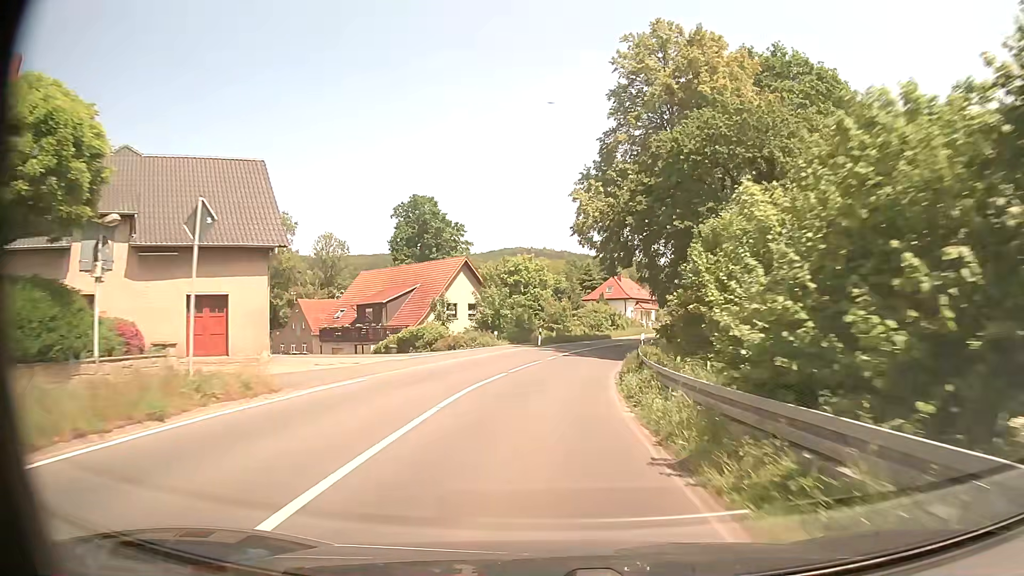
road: secondary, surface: asphalt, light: Day
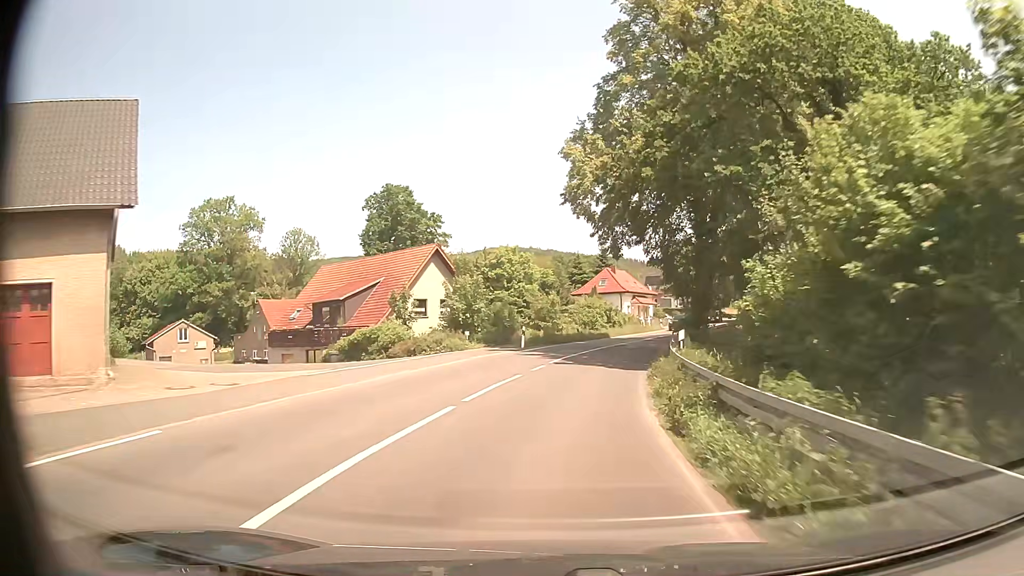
(0.0, +9.3) m; +1°
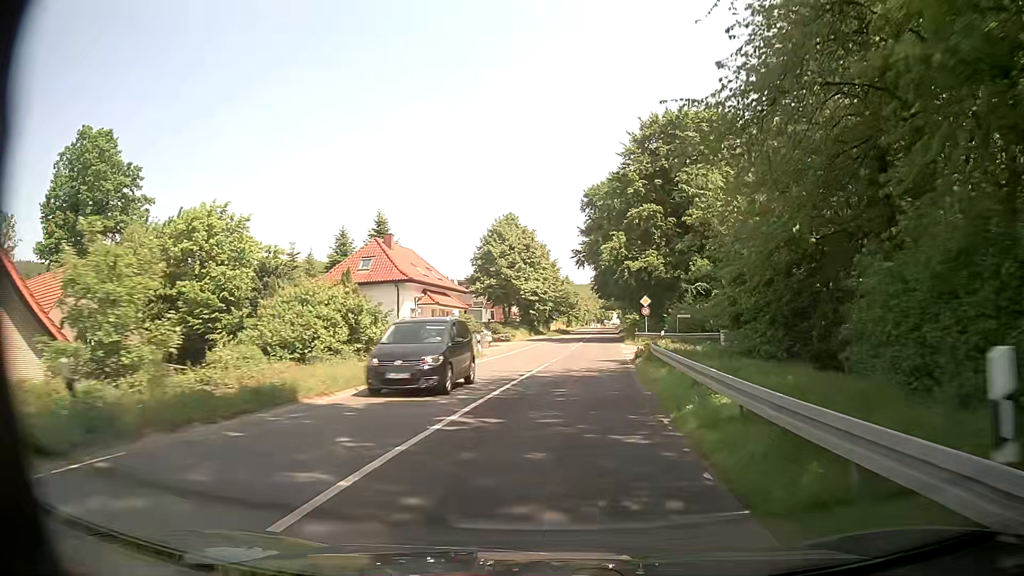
(+4.7, +37.3) m; +15°
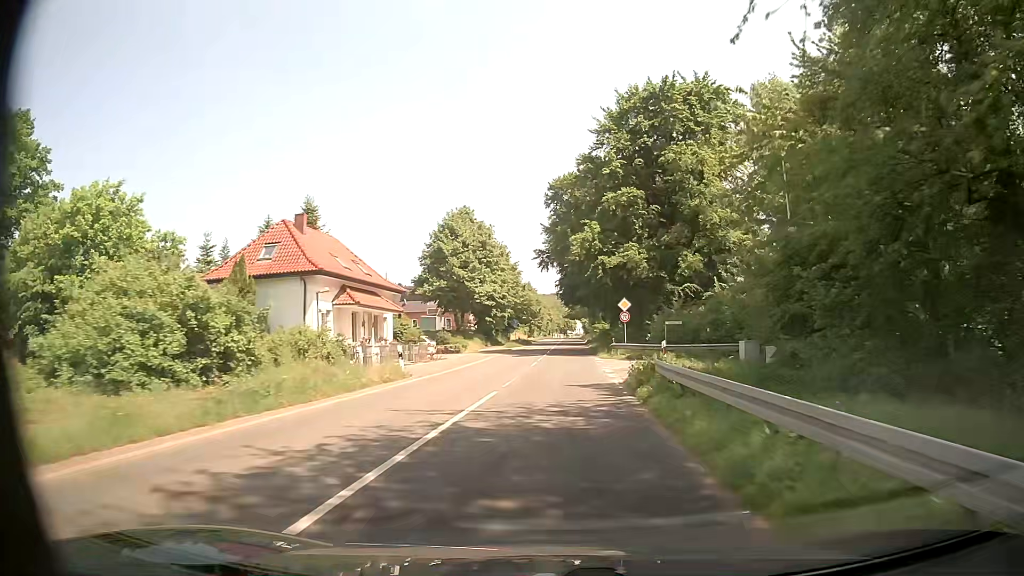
(+0.4, +9.7) m; +3°
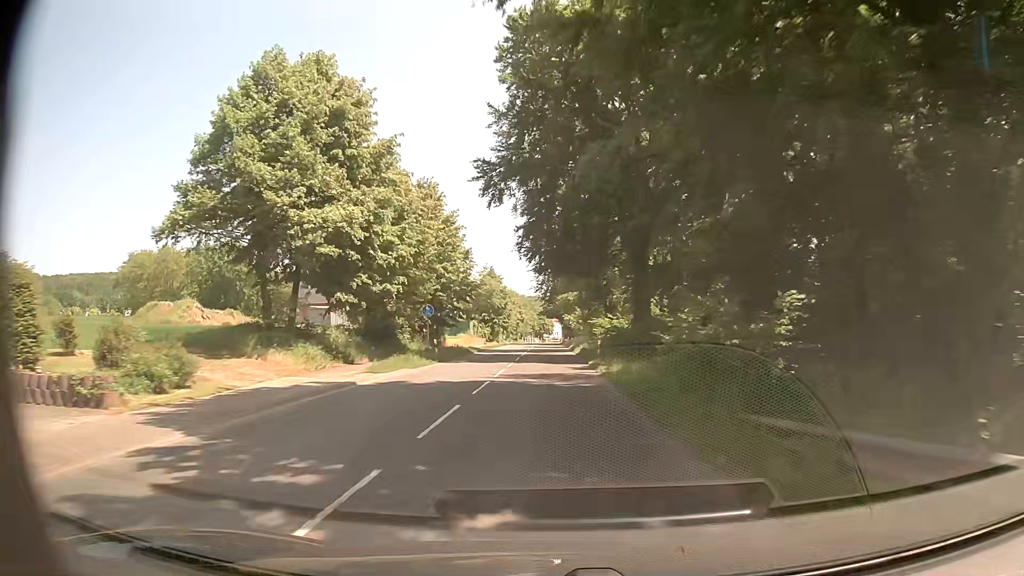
(+1.9, +40.2) m; +3°
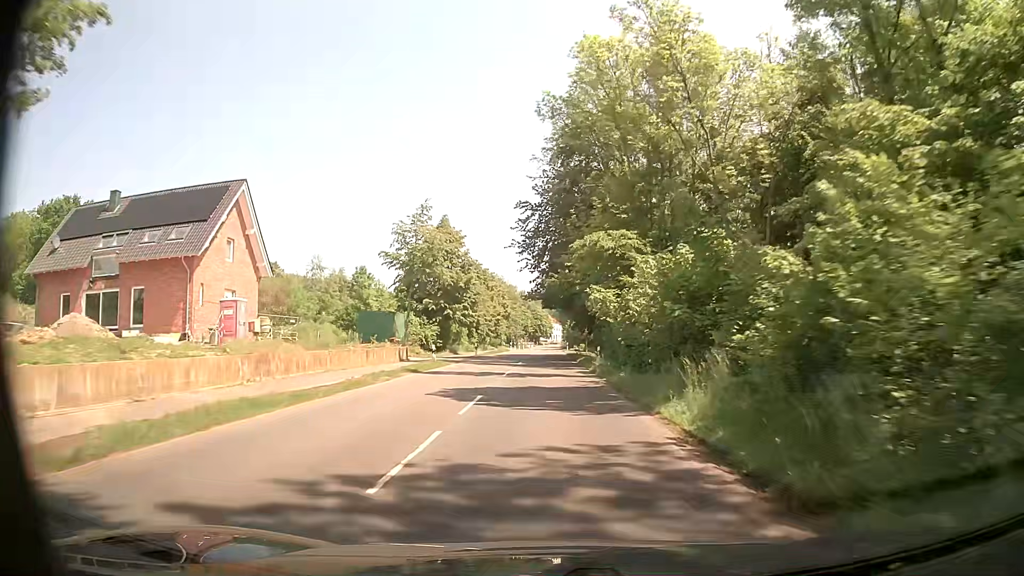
(-0.4, +51.3) m; -1°
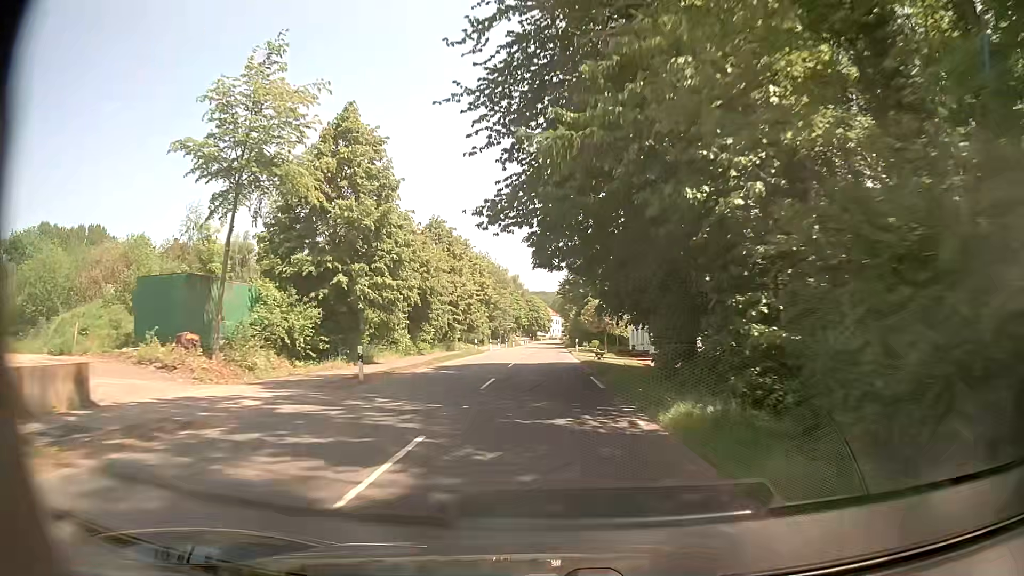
(+0.3, +30.9) m; 0°
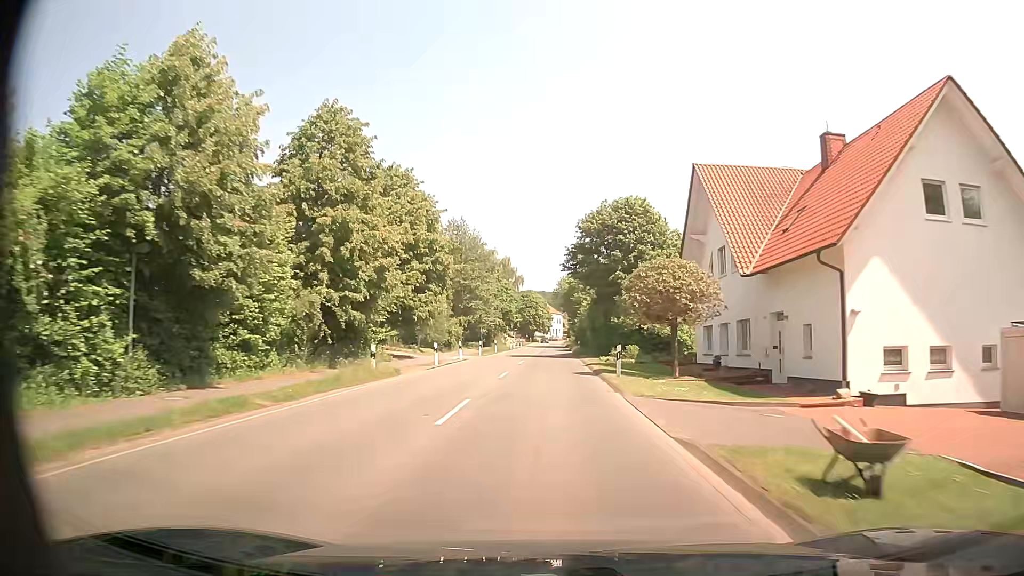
(0.0, +31.0) m; 0°
(0, +10) (0, +20) (0, +30) (0, +40) (0, +50) (0, +60) (+1, +70) (+1, +80) (+1, +90) (+1, +100) m
